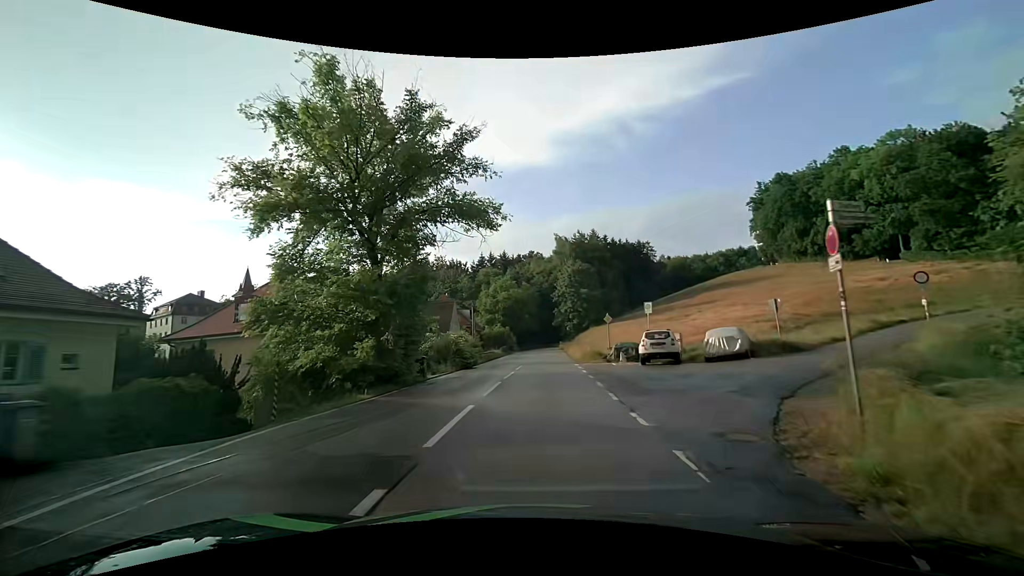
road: tertiary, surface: asphalt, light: Day
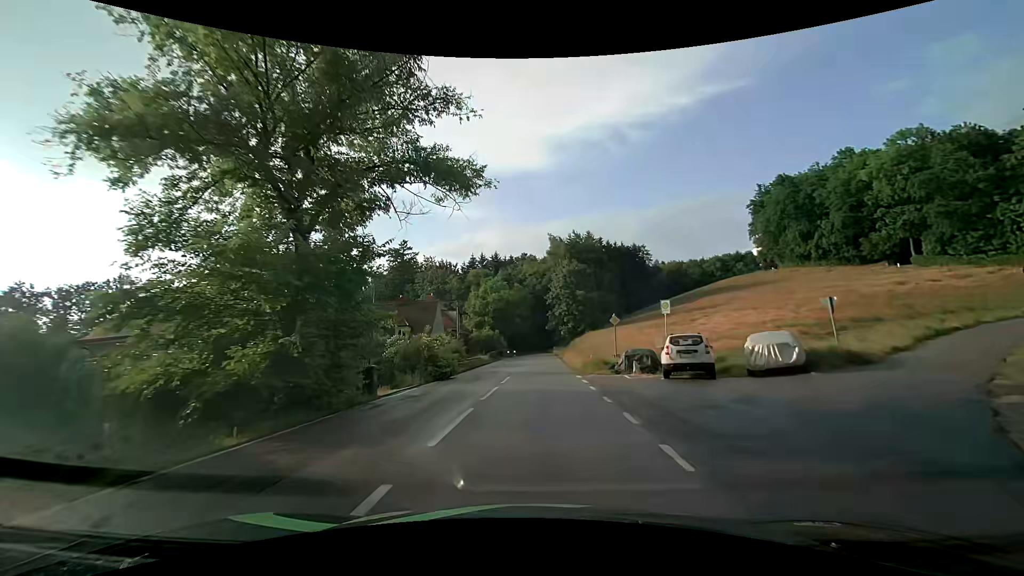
(0.0, +5.6) m; +1°
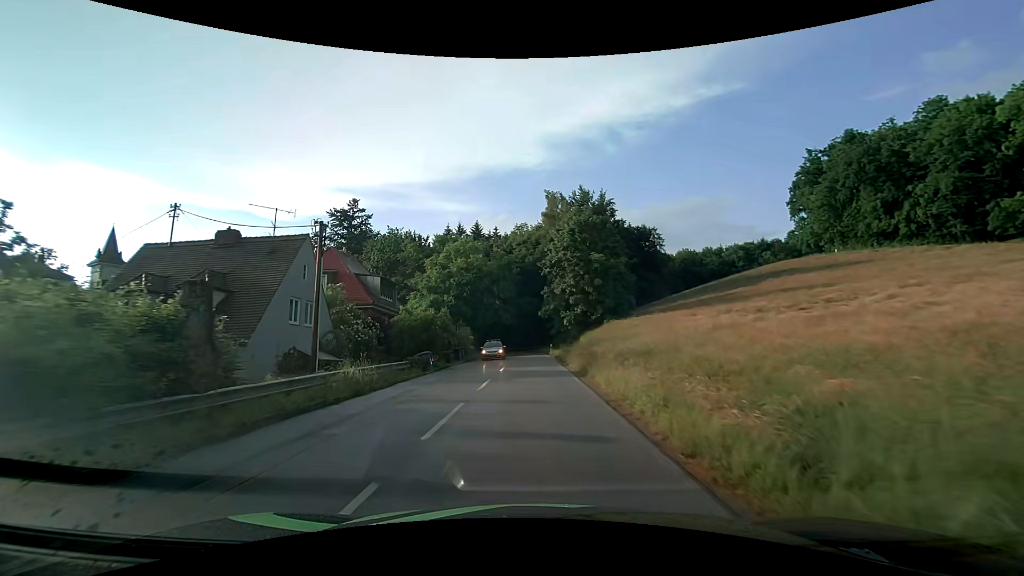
(+0.4, +29.8) m; +1°
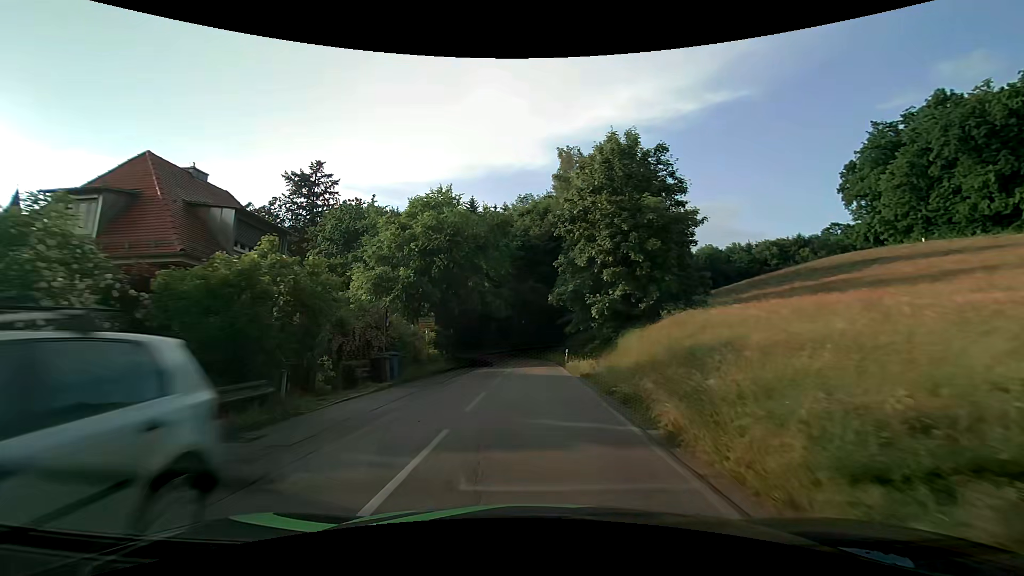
(0.0, +19.2) m; 0°
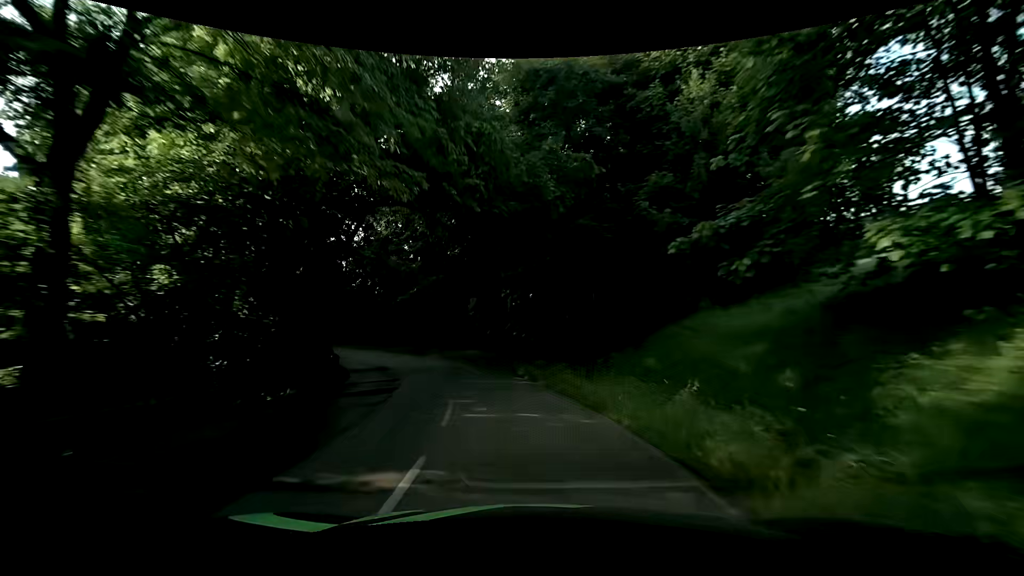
(-0.1, +32.7) m; -2°
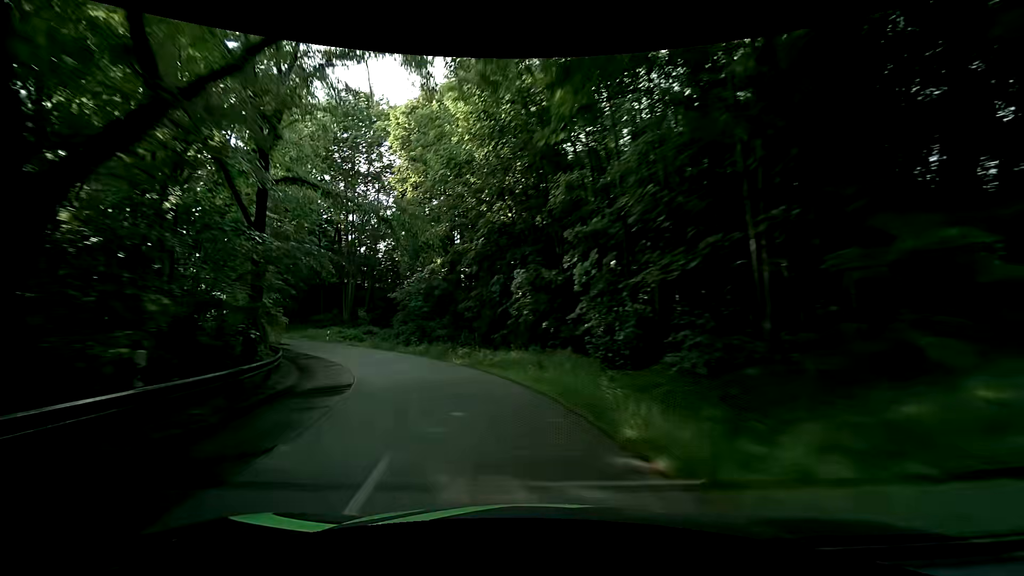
(-0.5, +12.7) m; -6°
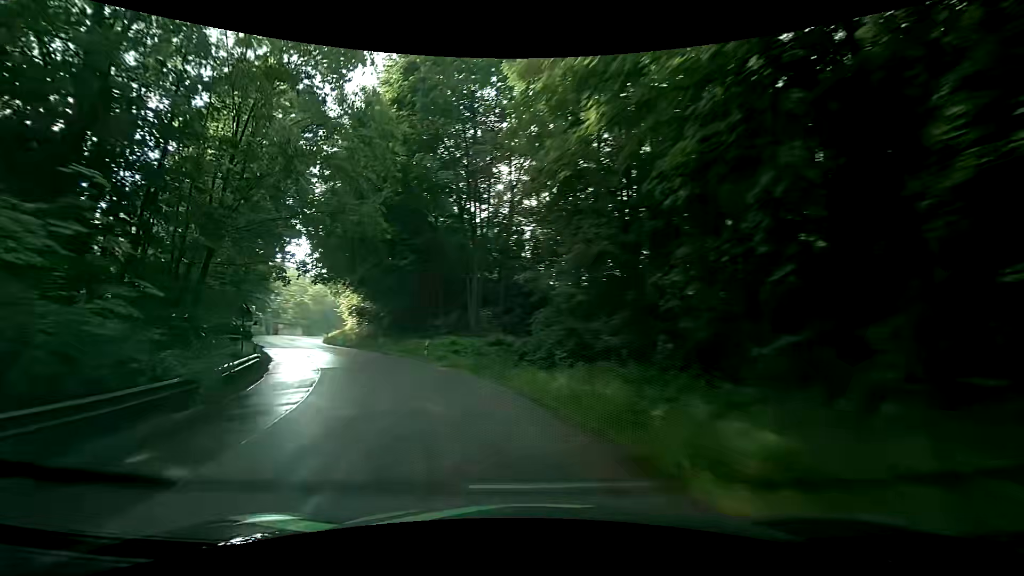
(-2.8, +18.3) m; -19°
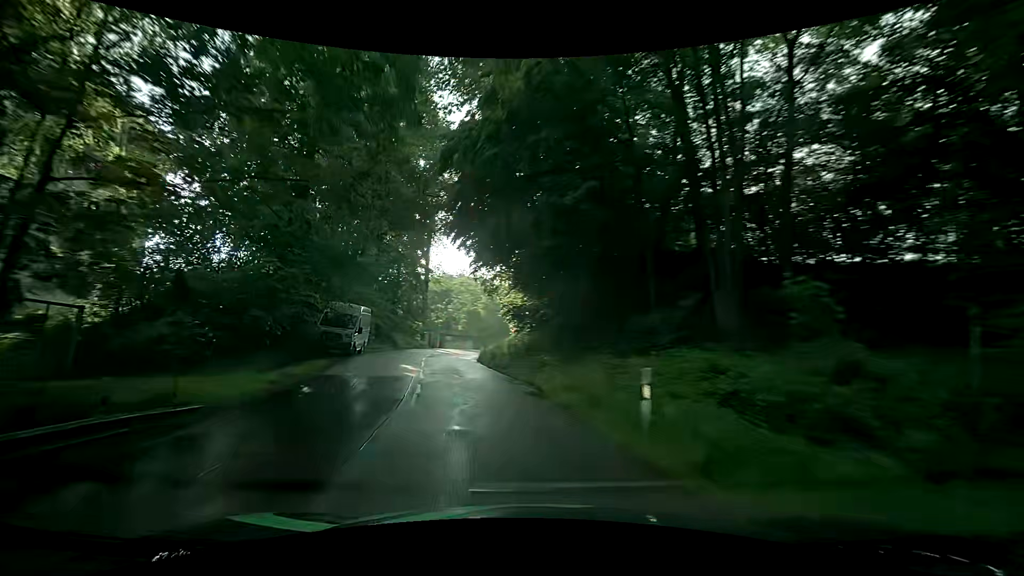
(-3.5, +17.5) m; -22°
